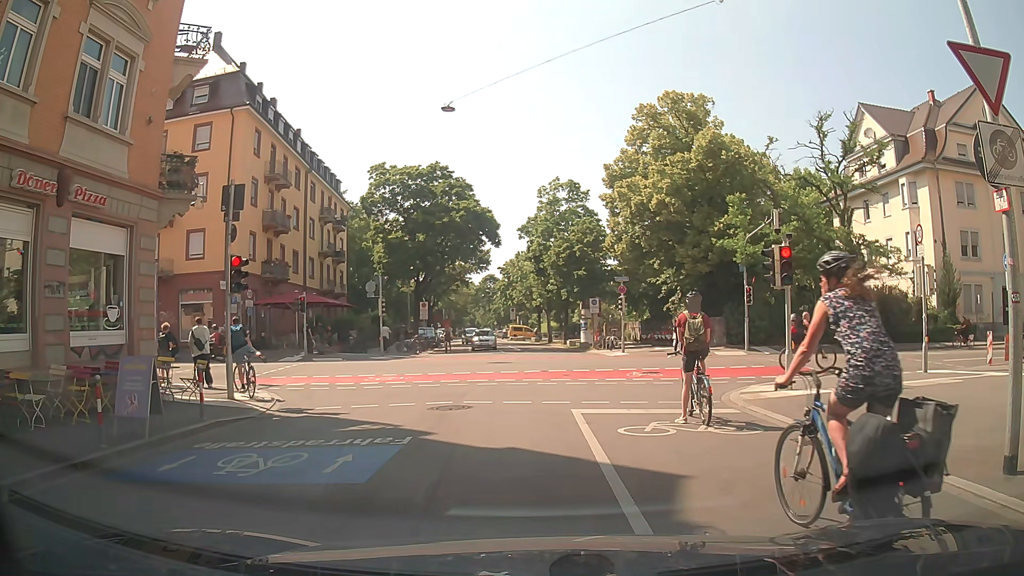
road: residential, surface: asphalt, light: Day
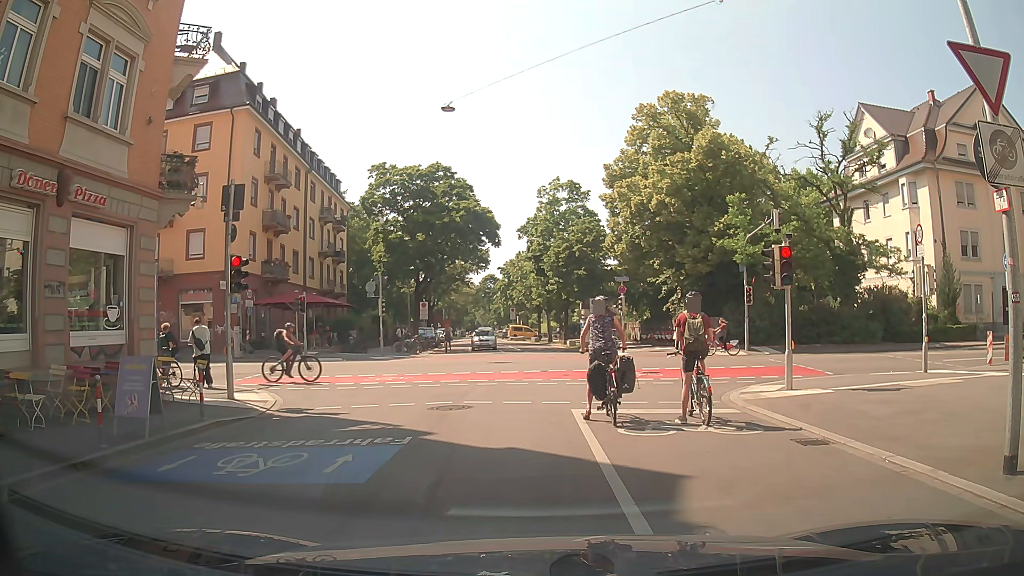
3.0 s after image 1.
(0.0, 0.0) m; 0°
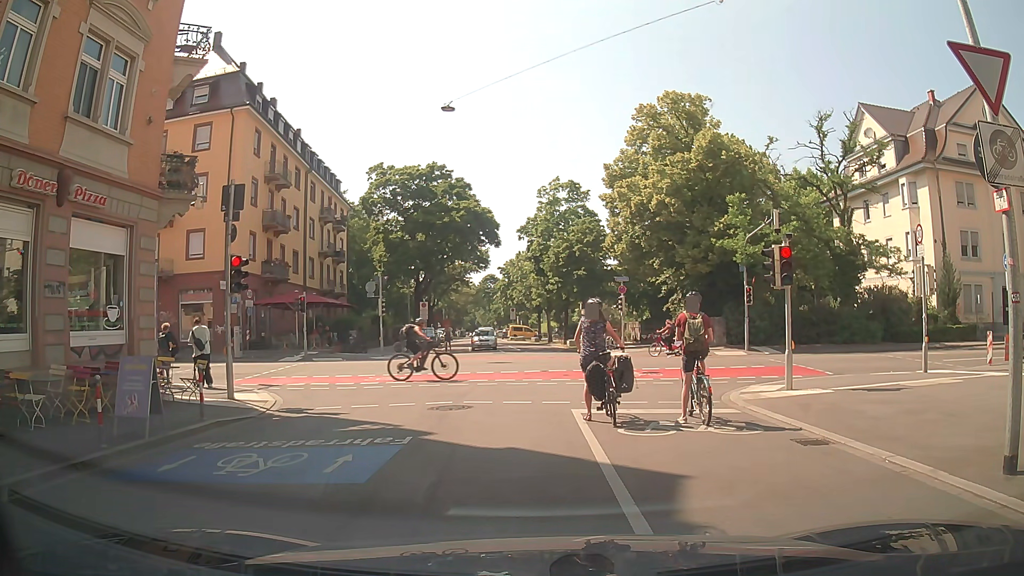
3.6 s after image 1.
(0.0, 0.0) m; 0°
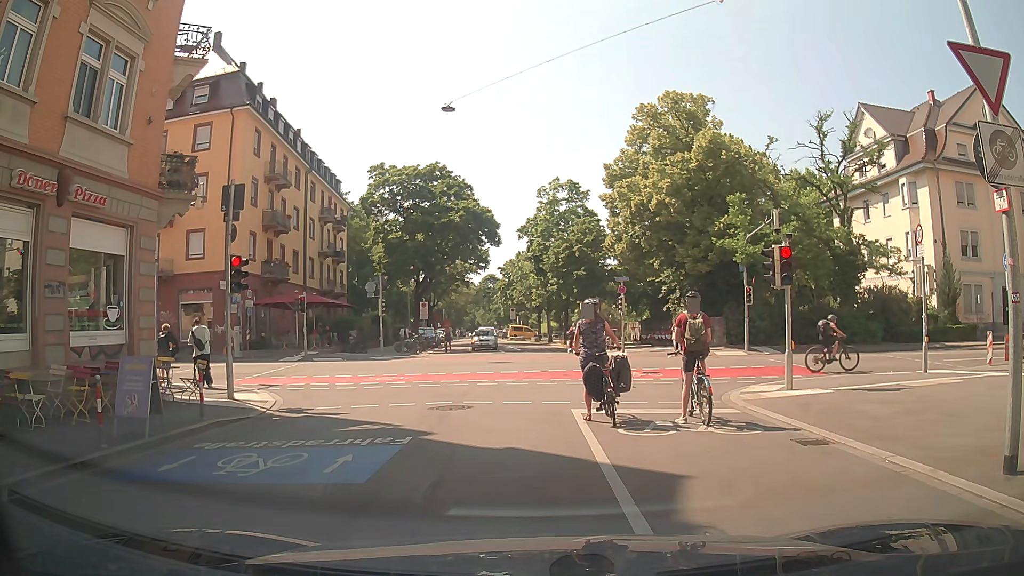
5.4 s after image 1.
(0.0, 0.0) m; 0°
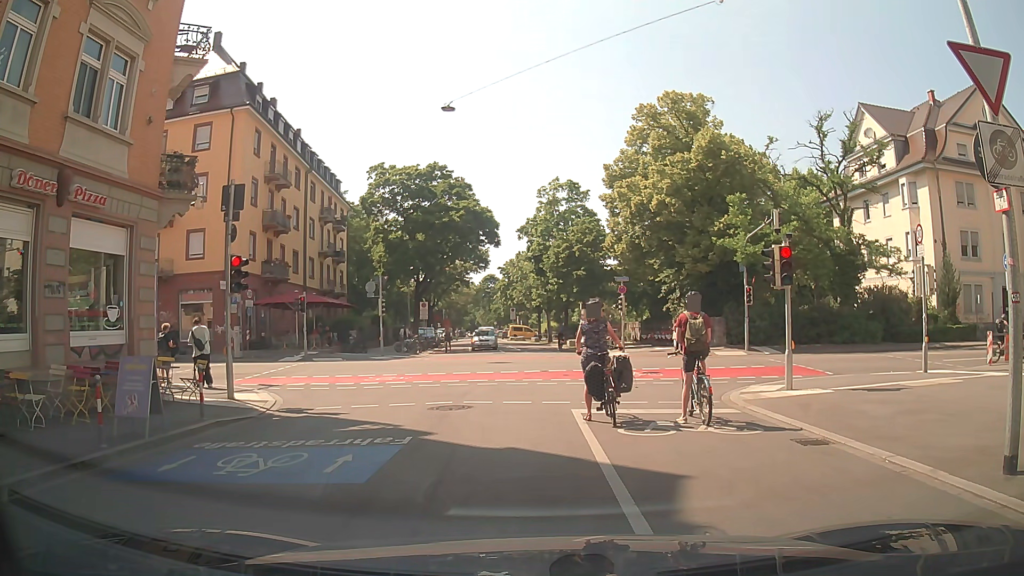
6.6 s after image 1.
(0.0, 0.0) m; 0°
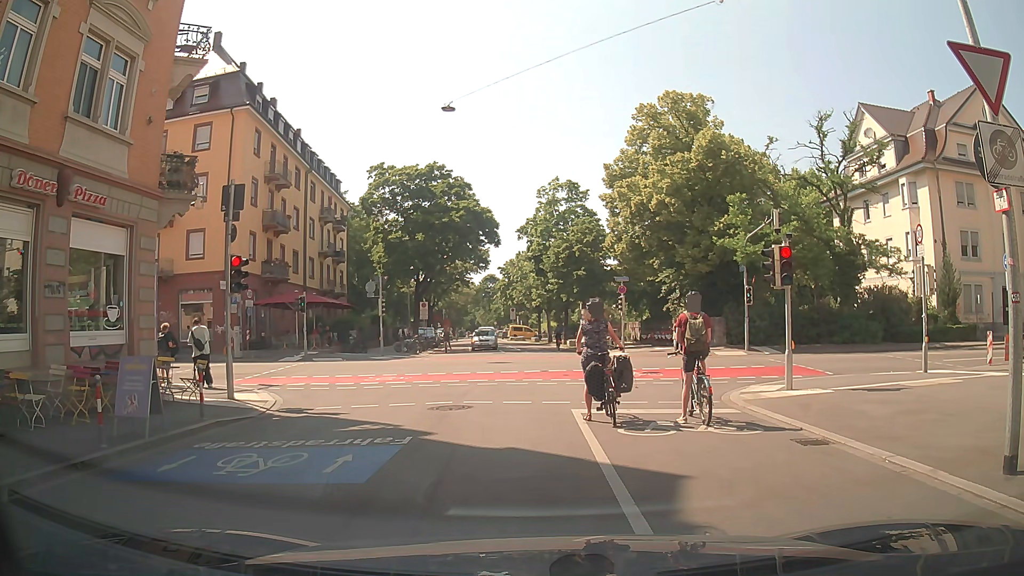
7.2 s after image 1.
(0.0, 0.0) m; 0°
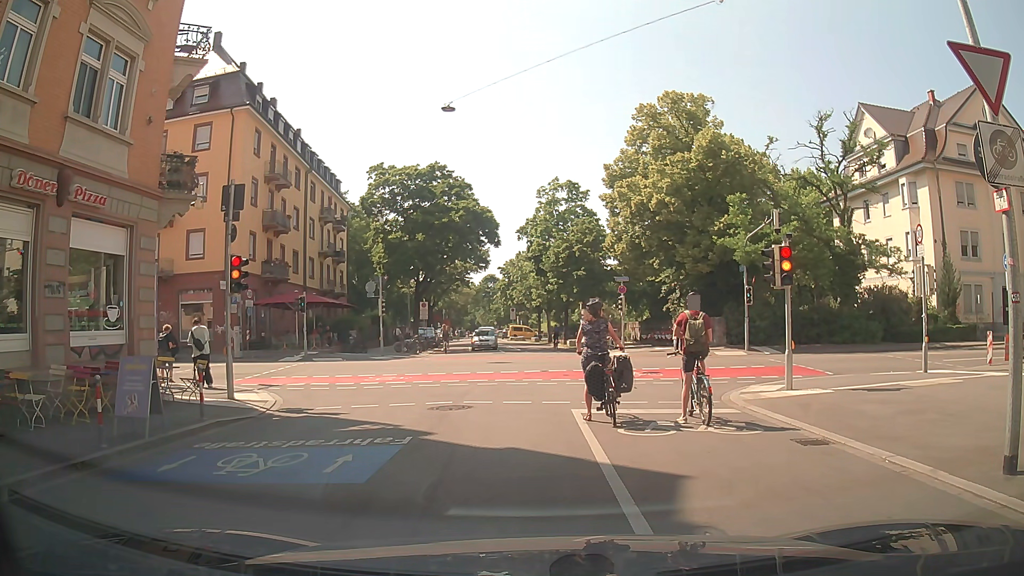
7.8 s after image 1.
(0.0, 0.0) m; 0°
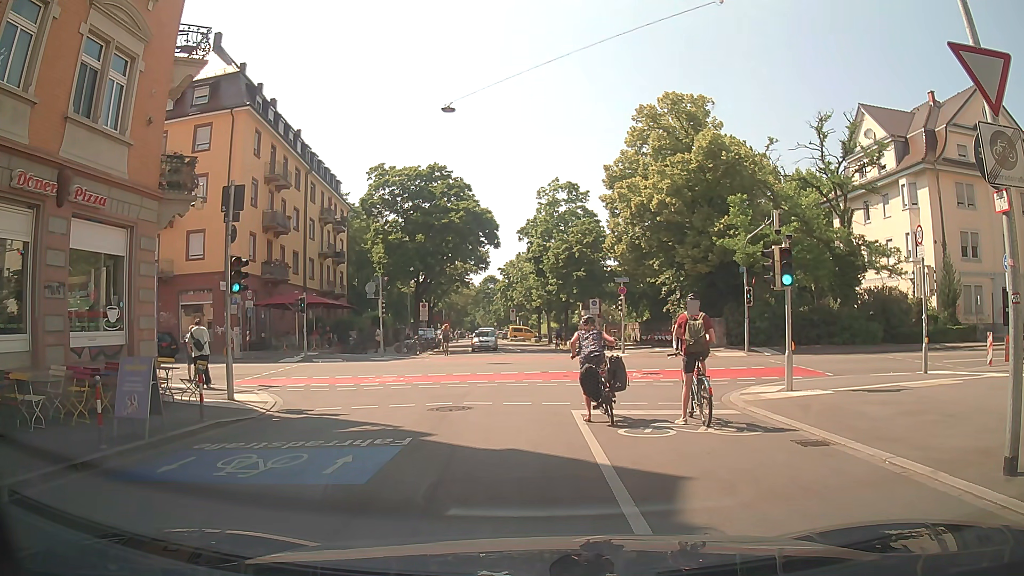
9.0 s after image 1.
(0.0, 0.0) m; 0°
